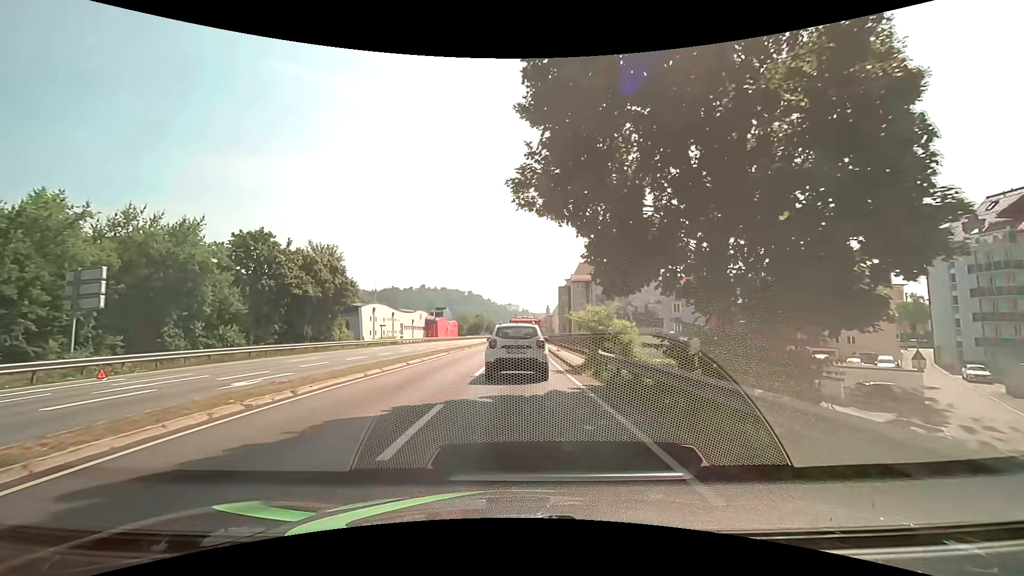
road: primary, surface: asphalt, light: Day
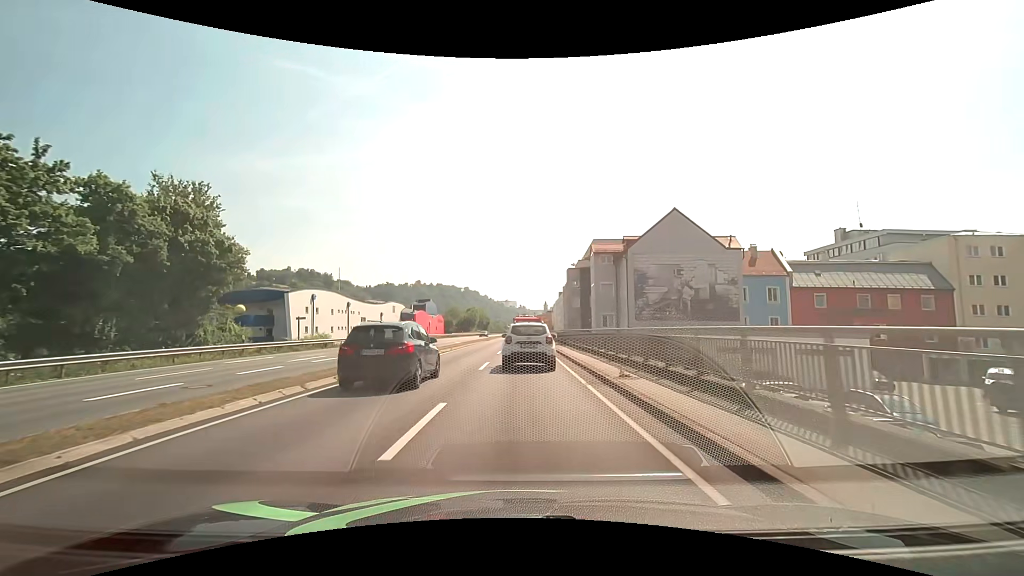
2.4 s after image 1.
(0.0, +23.2) m; 0°
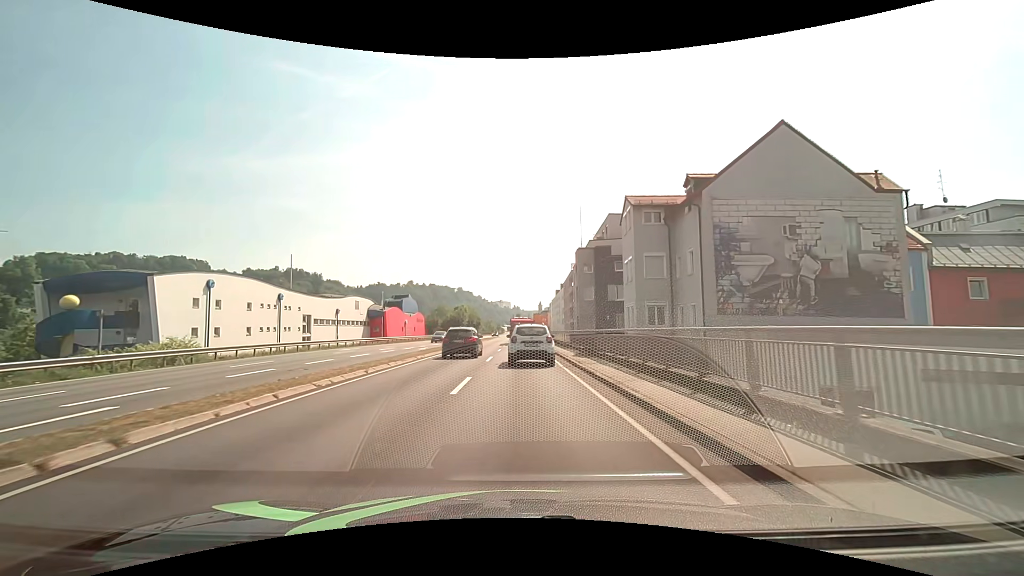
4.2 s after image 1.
(+0.1, +18.6) m; +1°
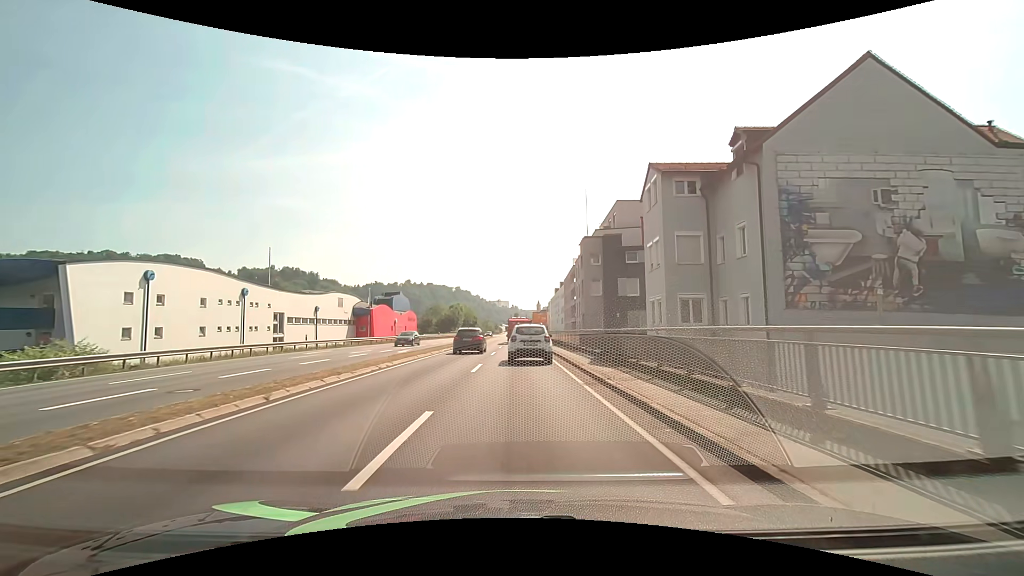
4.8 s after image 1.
(0.0, +6.4) m; 0°
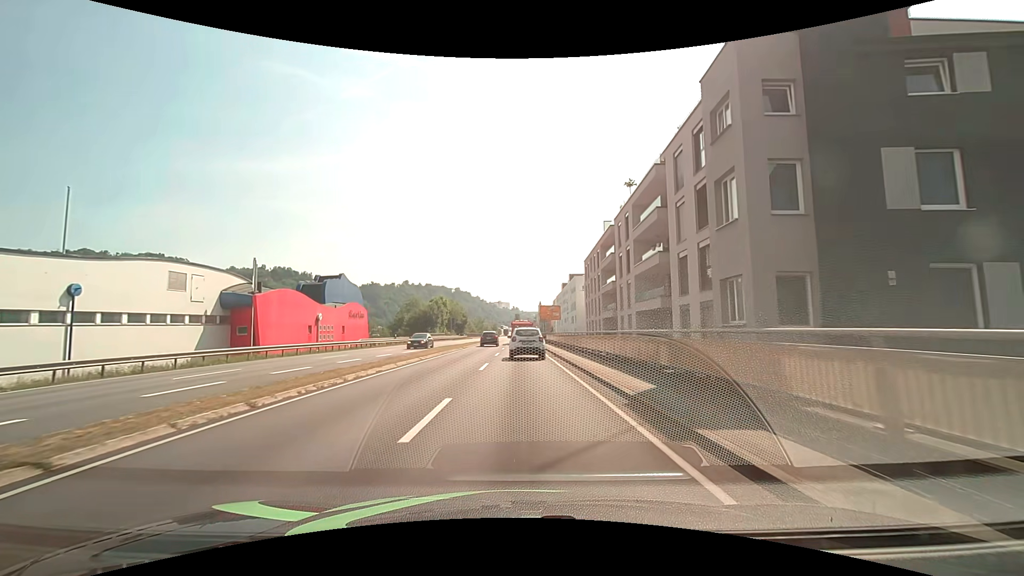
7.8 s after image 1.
(-0.1, +34.4) m; 0°
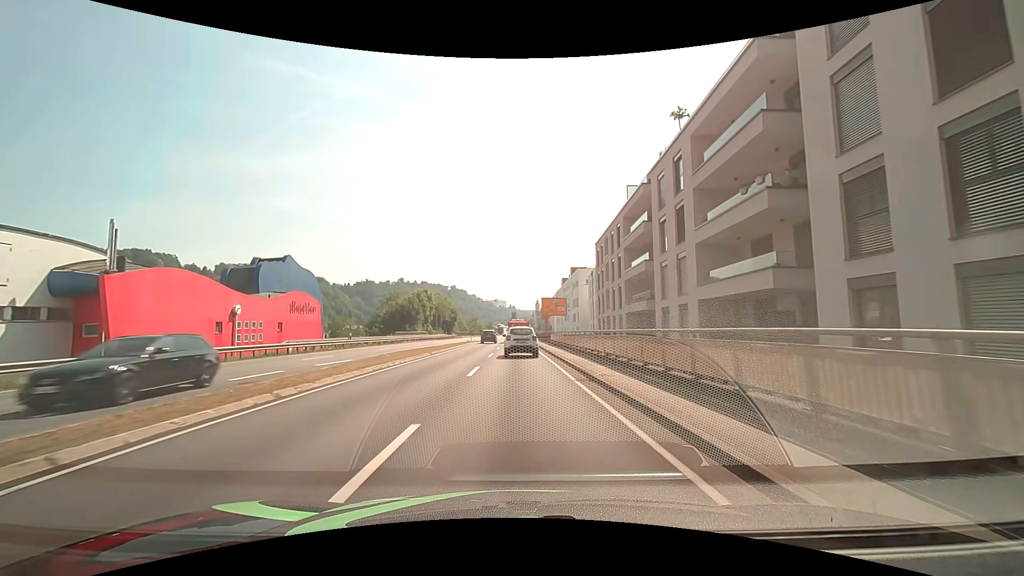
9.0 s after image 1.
(+0.1, +15.1) m; +1°
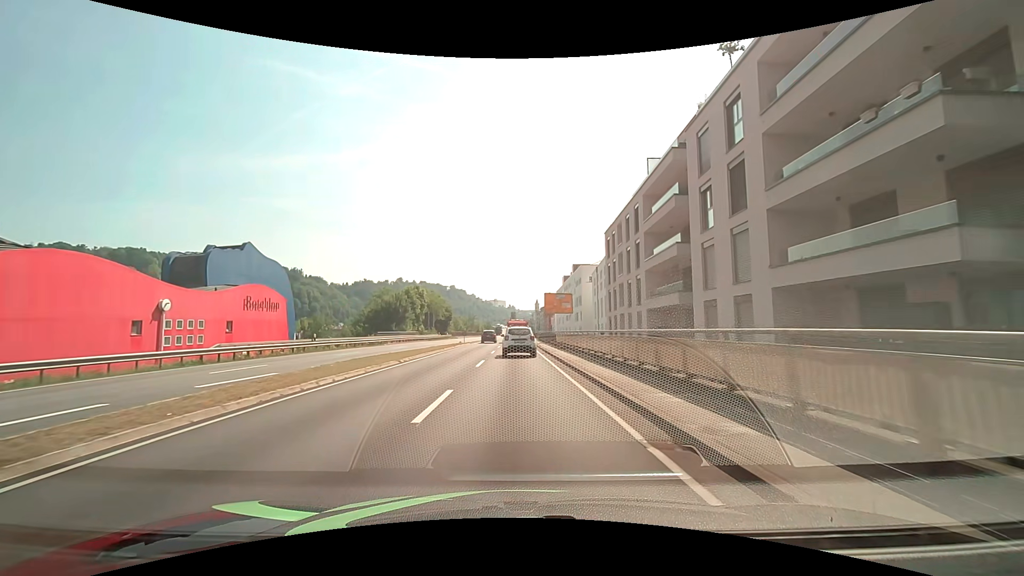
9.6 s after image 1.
(0.0, +7.8) m; 0°
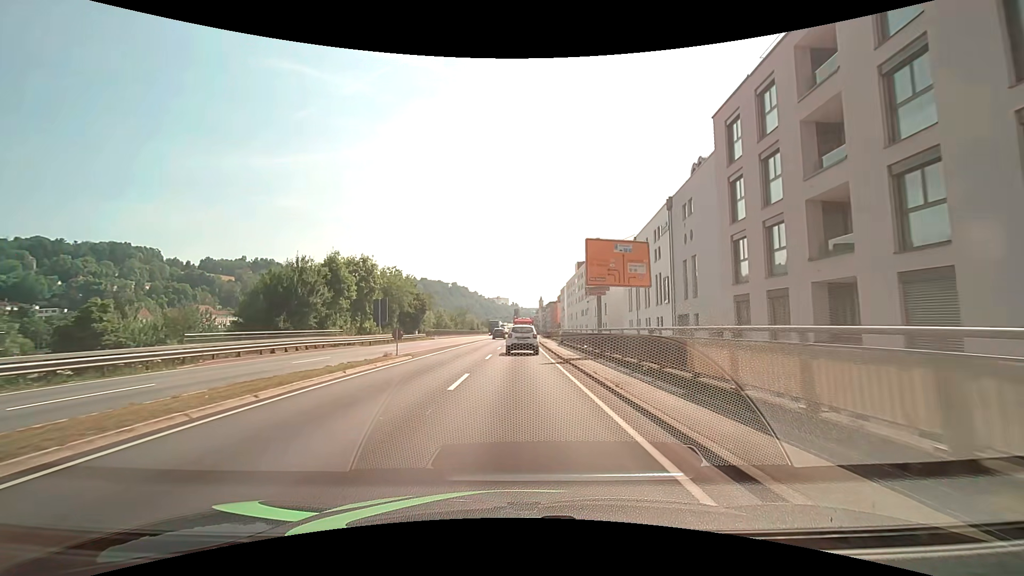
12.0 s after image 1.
(-0.2, +32.6) m; 0°
(0, +10) (0, +20) (0, +30) (0, +40) (0, +50) (0, +60) (0, +70) (+1, +80) (+1, +90) (+1, +100) m
